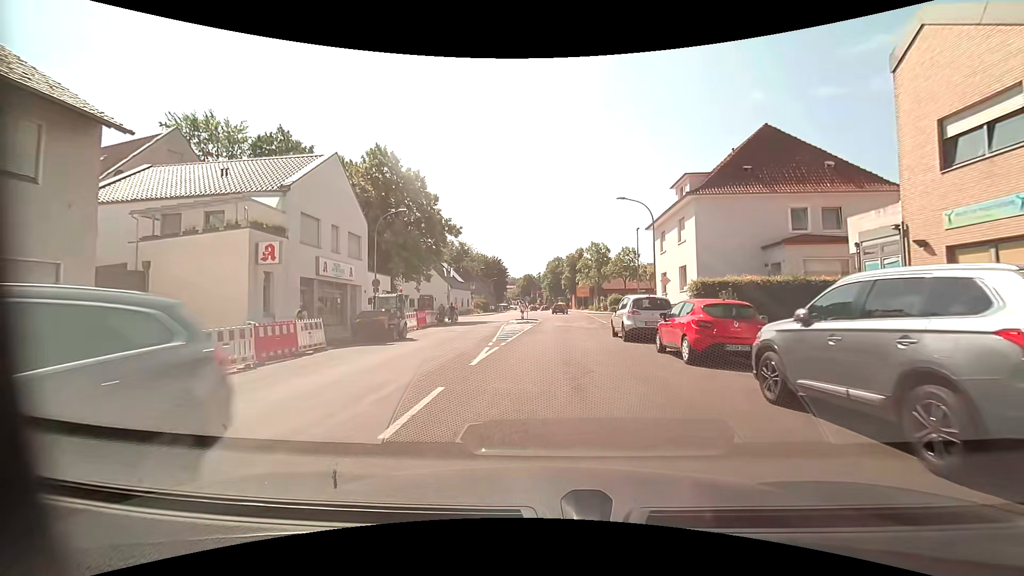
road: tertiary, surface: asphalt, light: Day
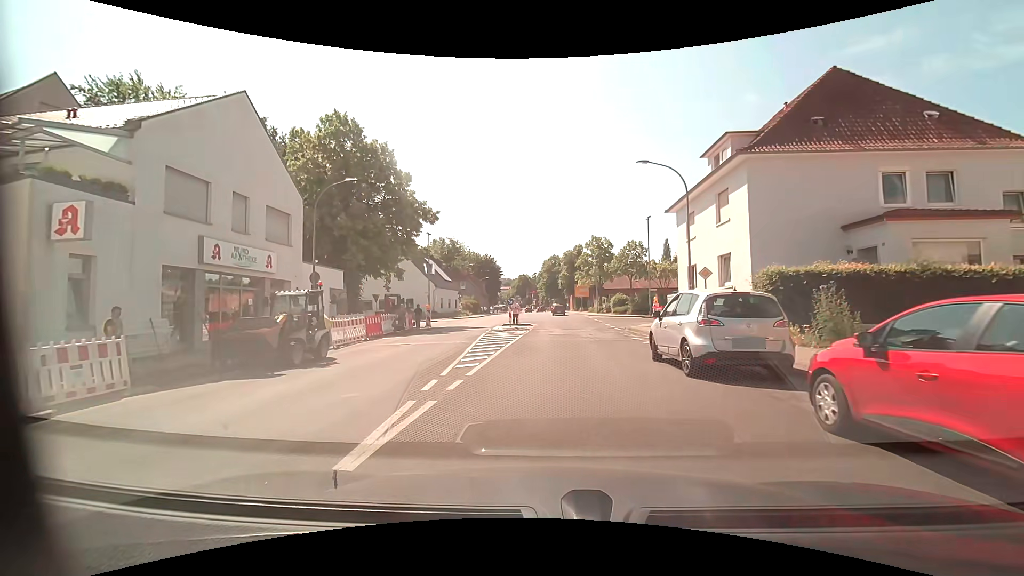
(0.0, +8.0) m; +1°
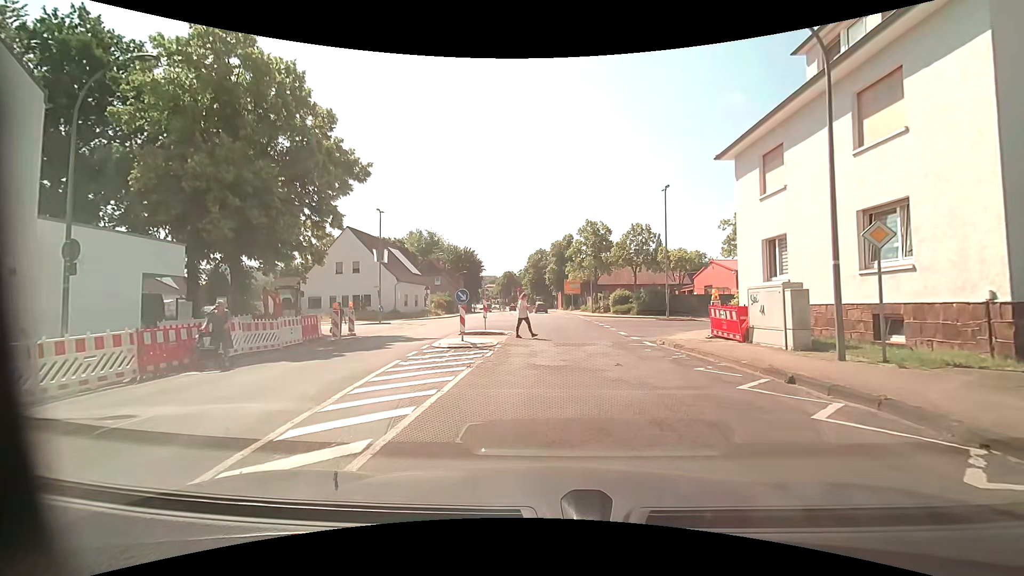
(+0.1, +11.9) m; +1°
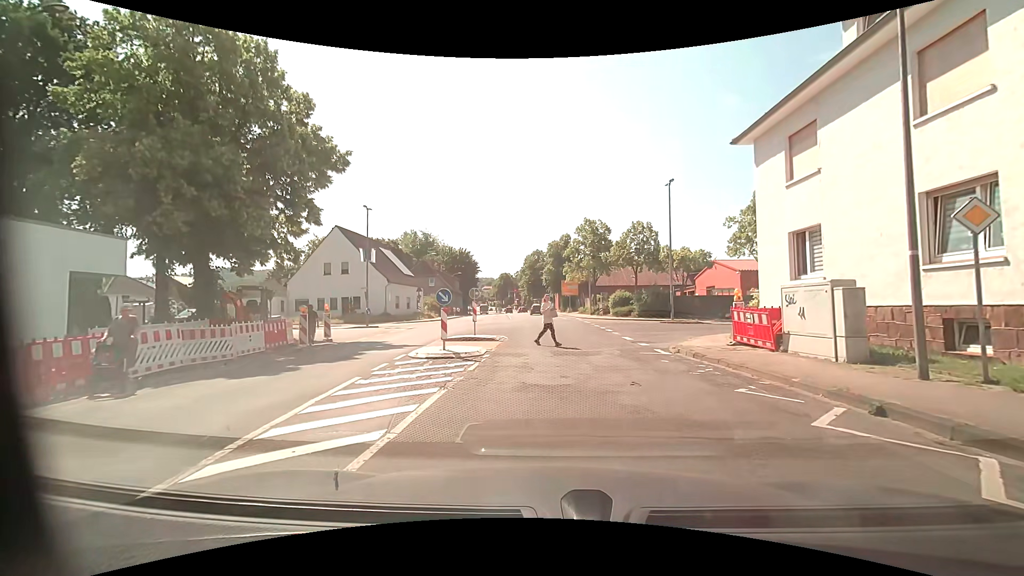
(0.0, +2.3) m; +1°
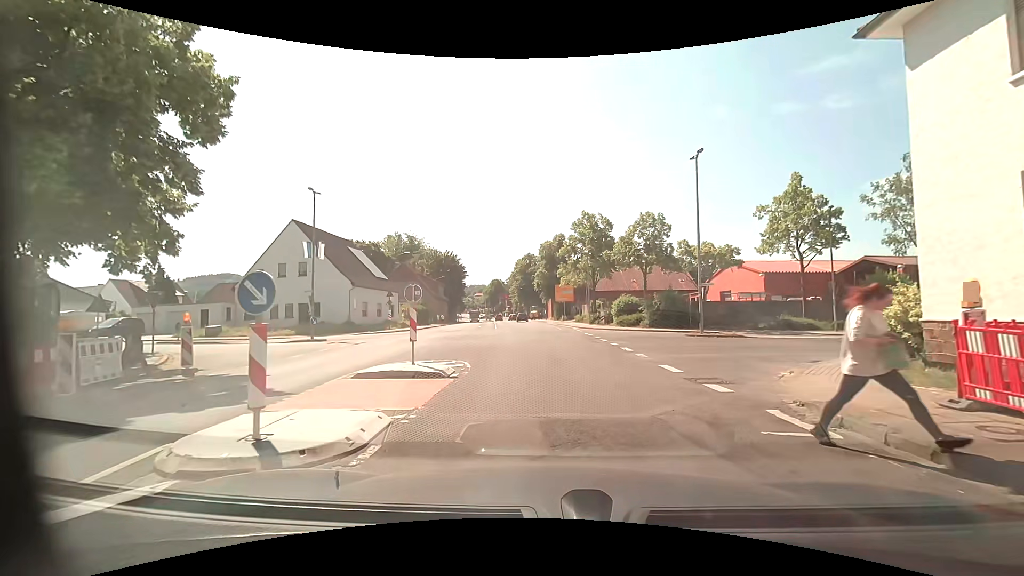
(0.0, +8.3) m; 0°
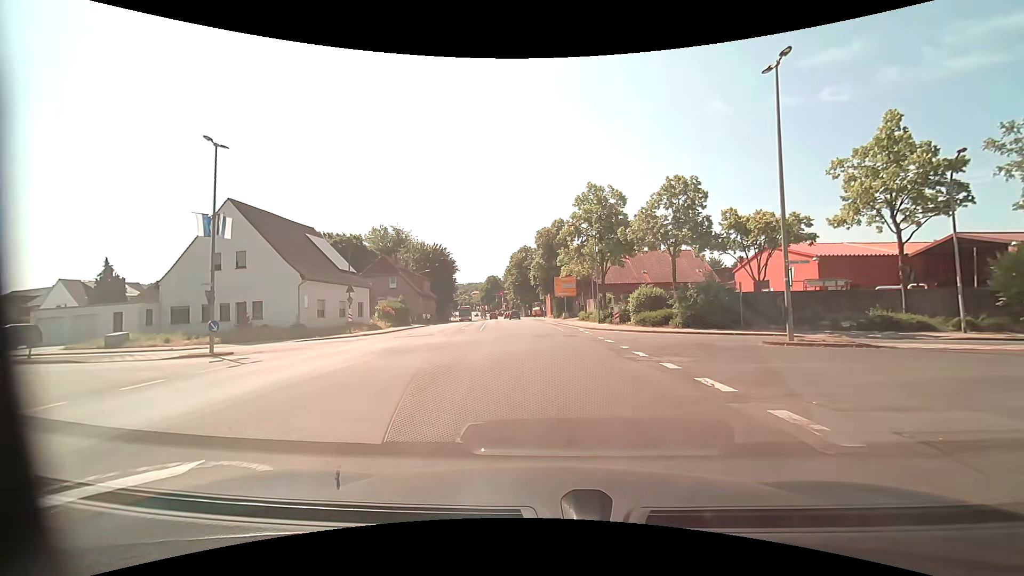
(0.0, +10.0) m; 0°
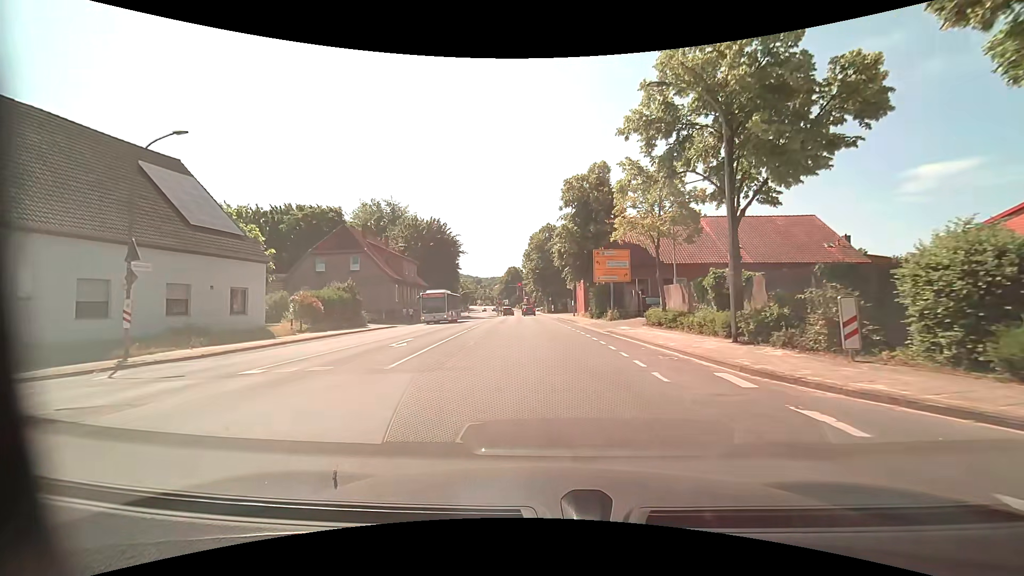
(-0.3, +23.9) m; -2°
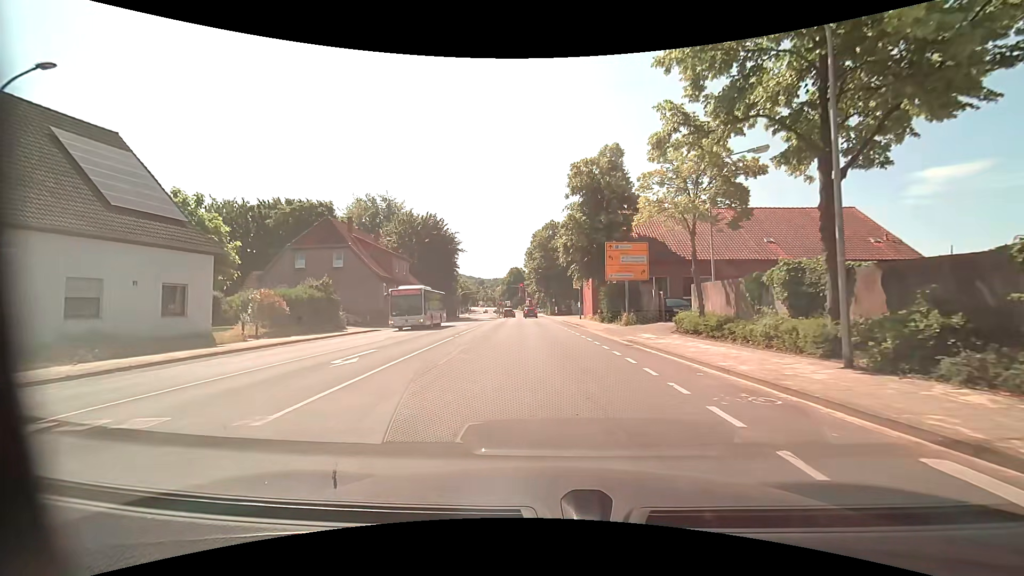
(0.0, +5.1) m; -1°
(0, +10) (0, +20) (0, +30) (-1, +40) (-1, +50) (-2, +60) (-2, +70) (-2, +80) (-3, +90) (-3, +100) m
